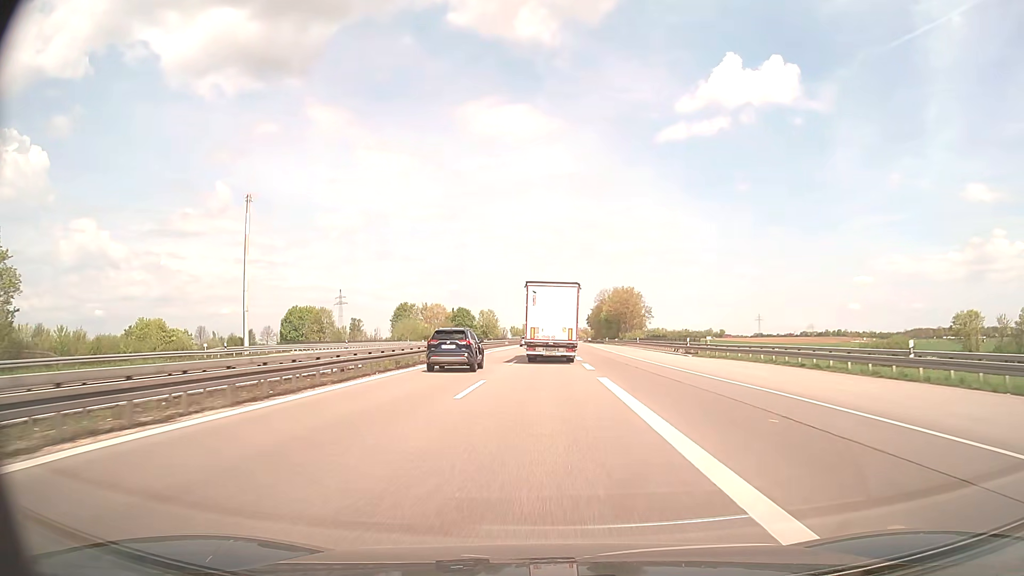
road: trunk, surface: asphalt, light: Day
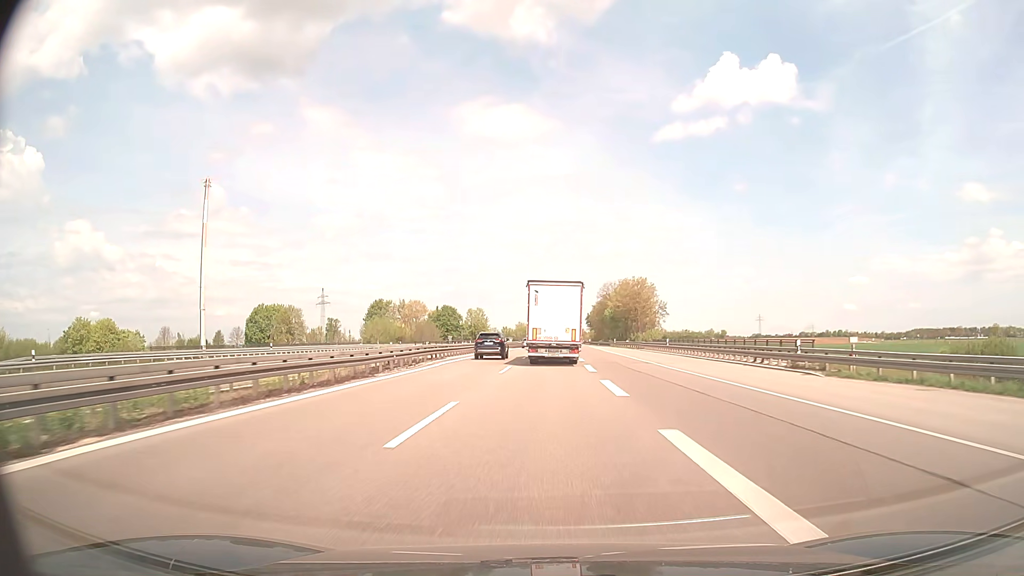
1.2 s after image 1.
(0.0, +24.6) m; 0°
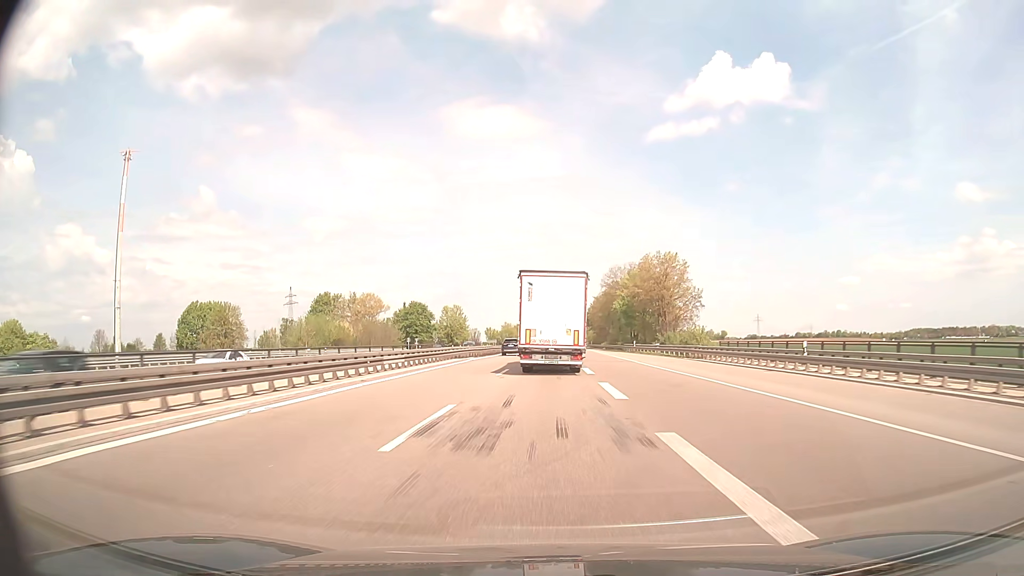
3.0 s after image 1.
(+0.3, +36.0) m; +1°
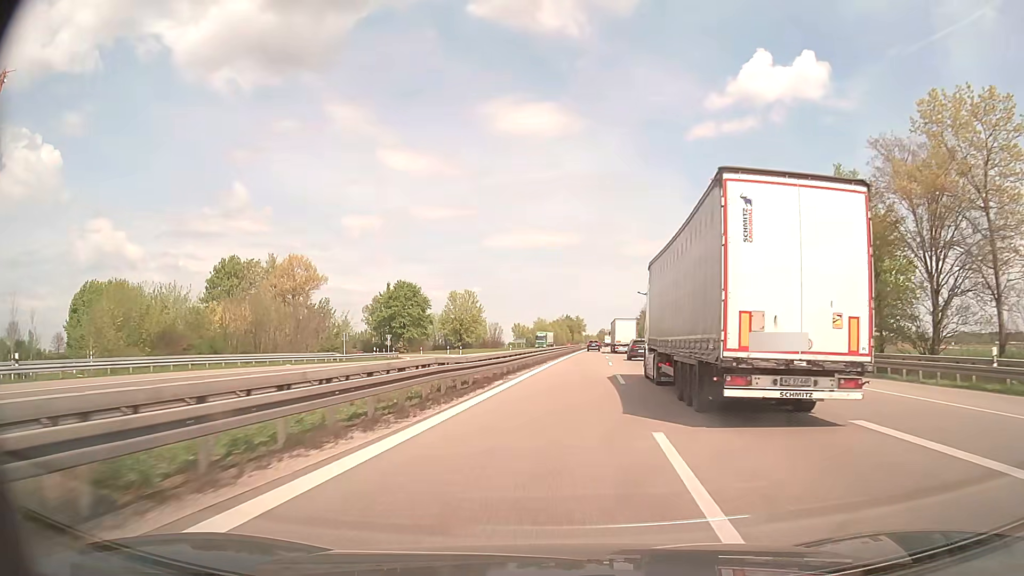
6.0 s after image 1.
(-2.5, +58.8) m; -3°
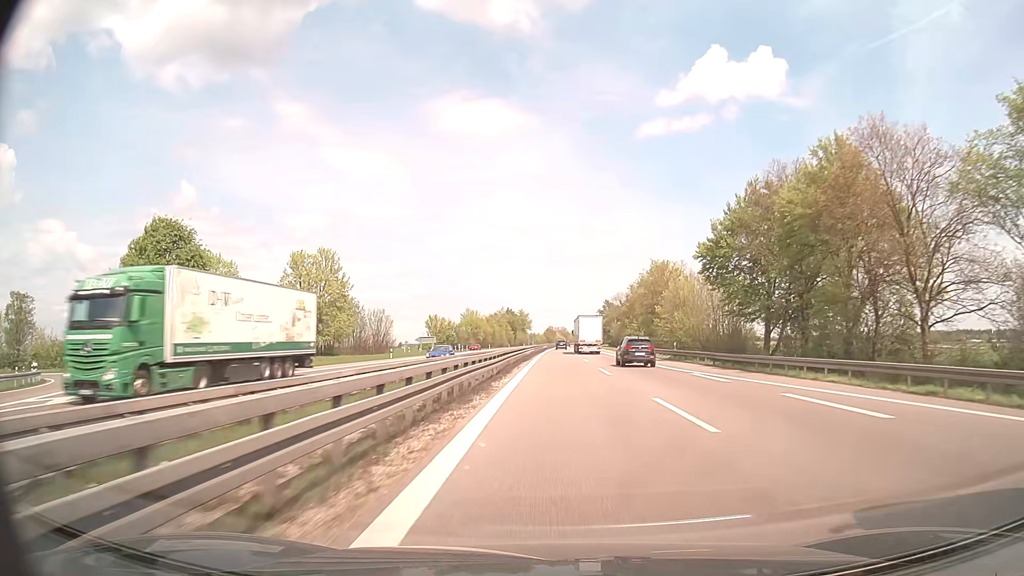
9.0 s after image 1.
(+3.3, +66.9) m; +5°
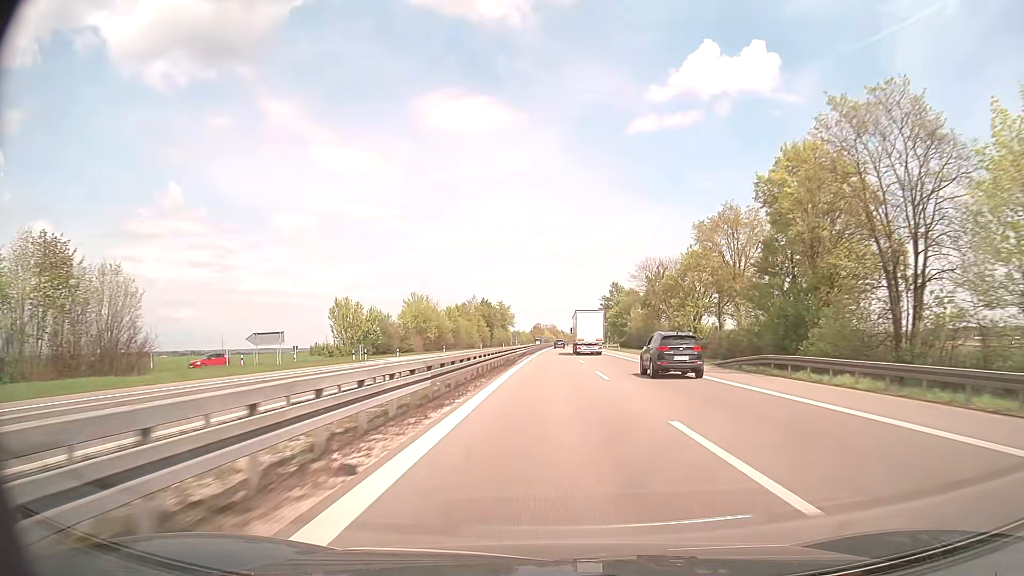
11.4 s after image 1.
(+1.0, +59.8) m; +1°
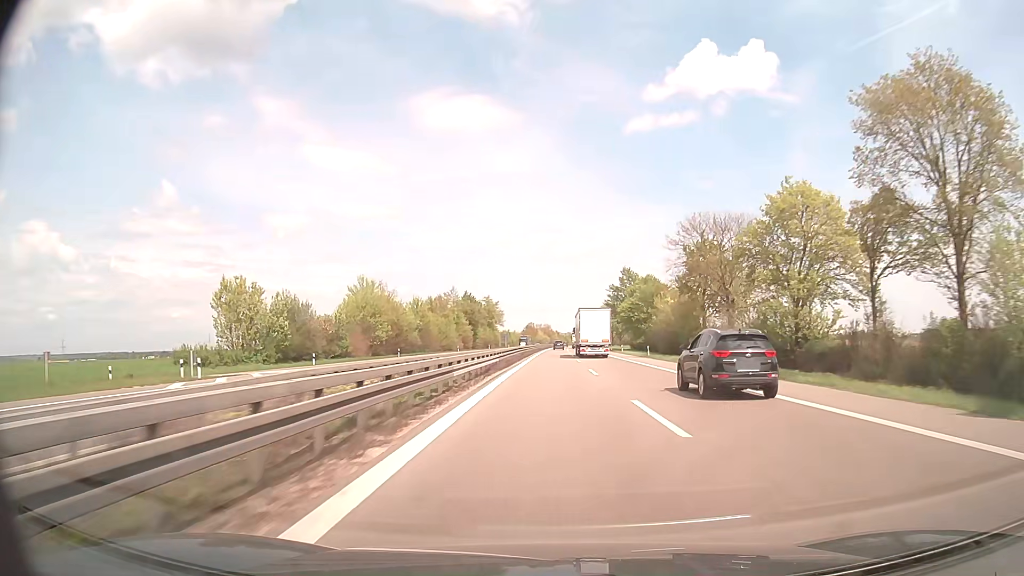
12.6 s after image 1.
(+0.2, +32.1) m; 0°
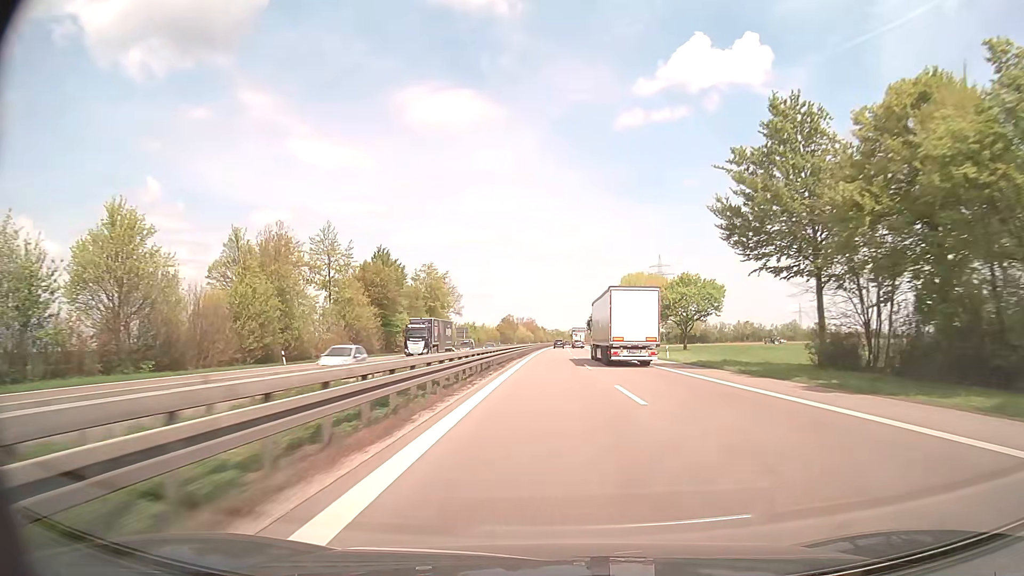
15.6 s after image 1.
(+0.9, +86.3) m; +1°
(0, +10) (0, +20) (0, +30) (0, +40) (0, +50) (0, +60) (+1, +70) (+1, +80) (+1, +90) (+1, +100) m
